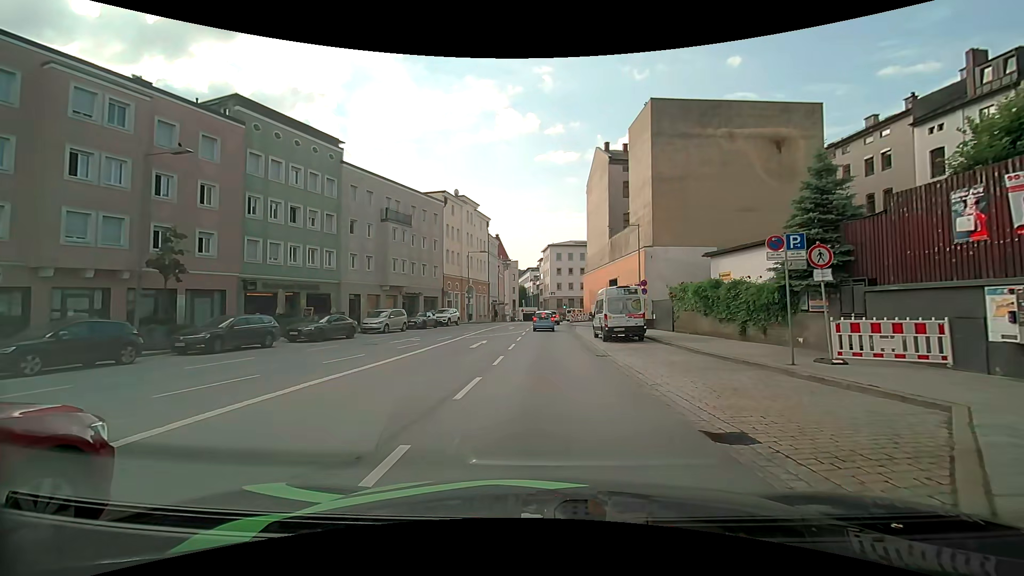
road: primary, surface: asphalt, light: Day
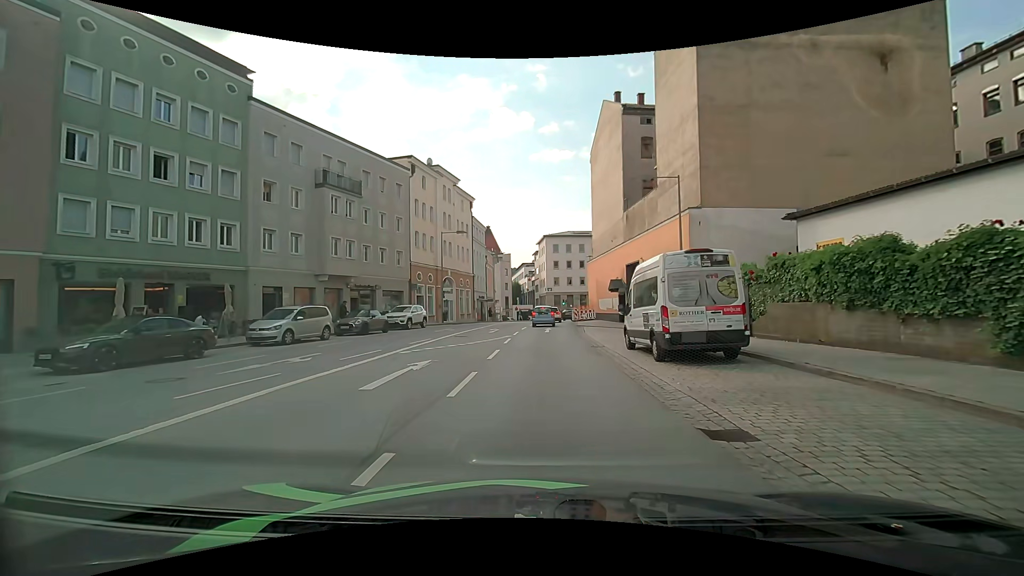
(+0.3, +12.5) m; +1°
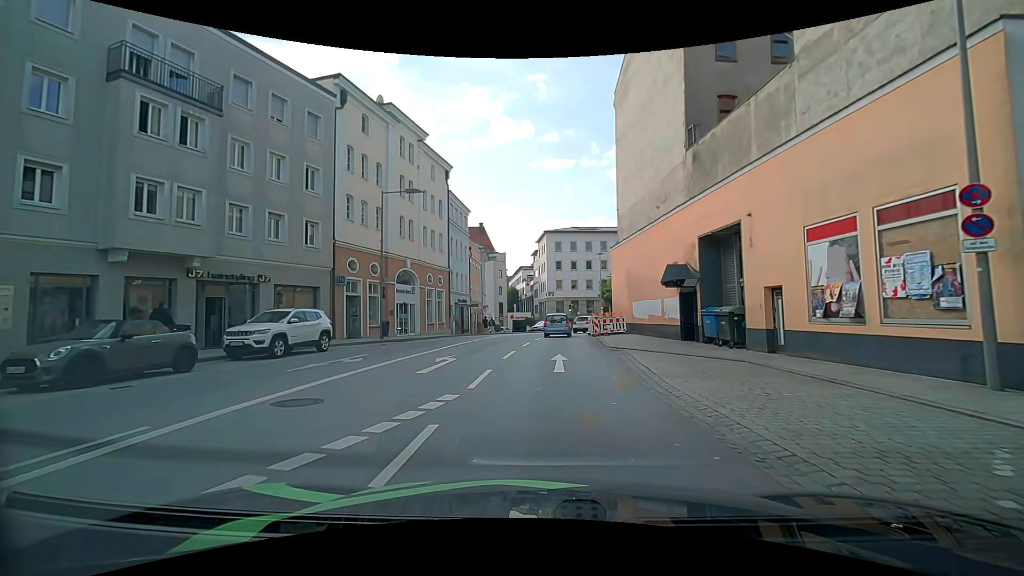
(-0.1, +16.9) m; 0°
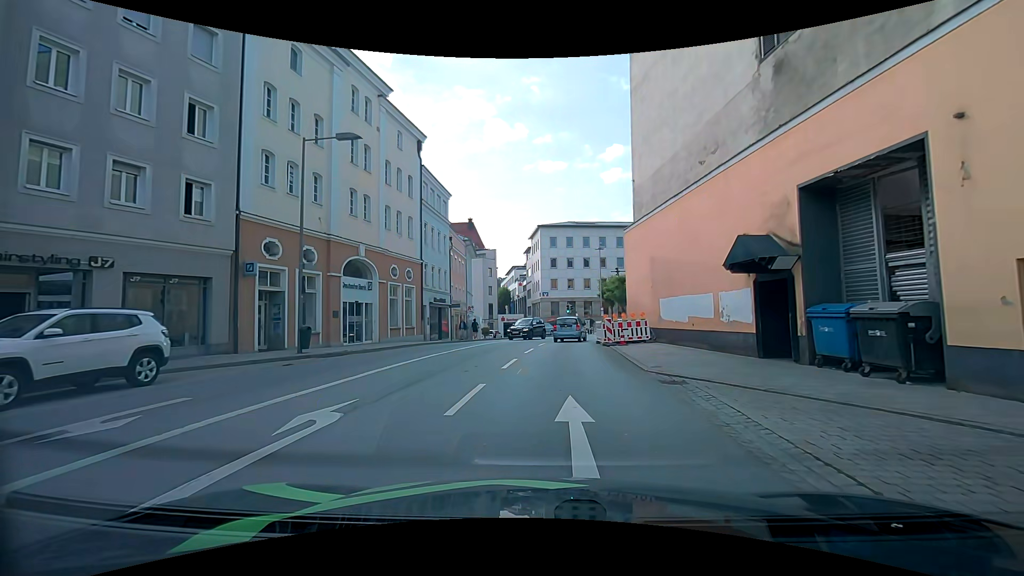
(+0.1, +8.4) m; +2°
(0, +10) (0, +20) (0, +30) (+3, +40) (+9, +48) (+15, +55) (+22, +62) (+28, +70) (+33, +79) (+35, +89) m
